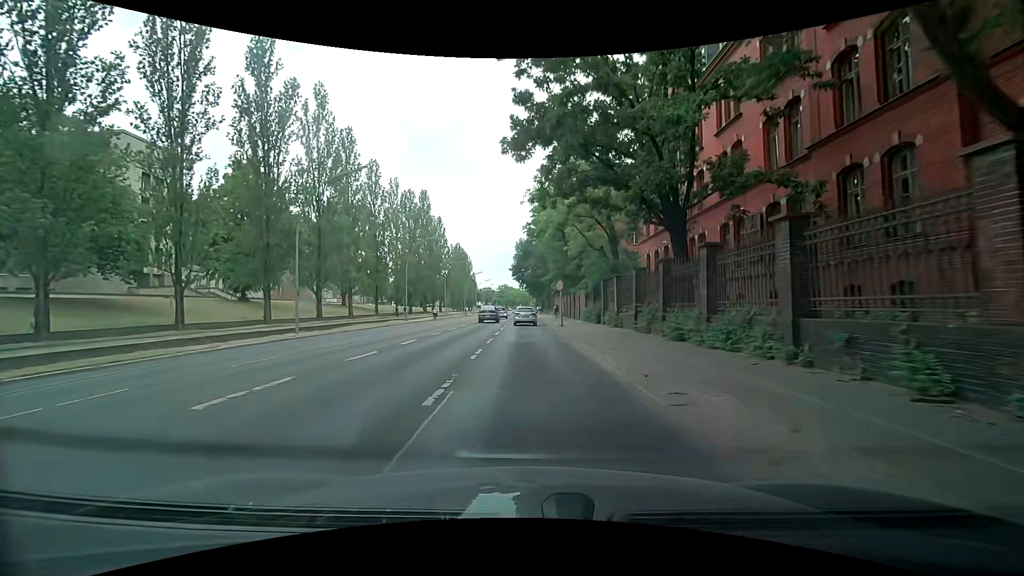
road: secondary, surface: asphalt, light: Day
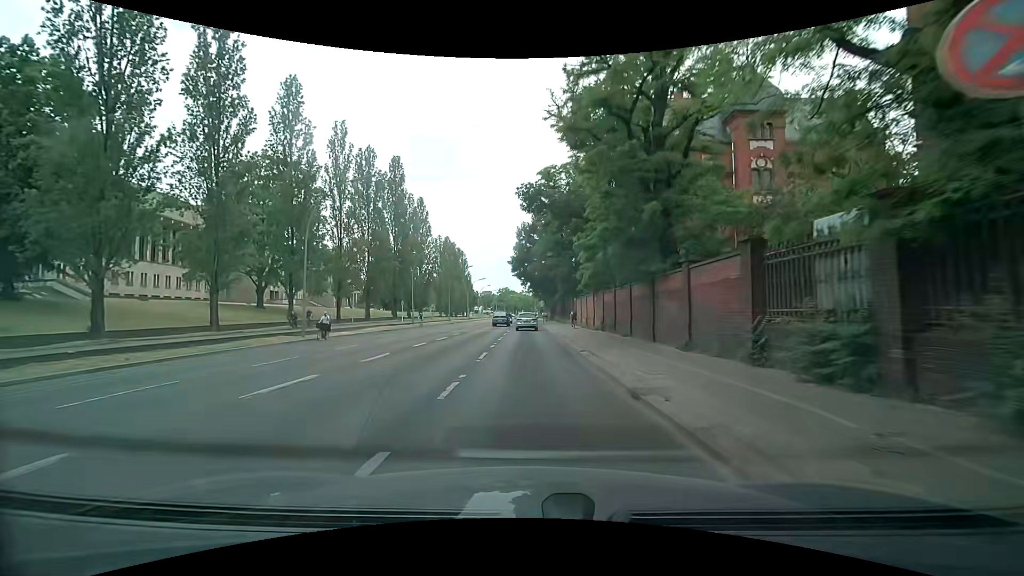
(-0.1, +29.1) m; 0°
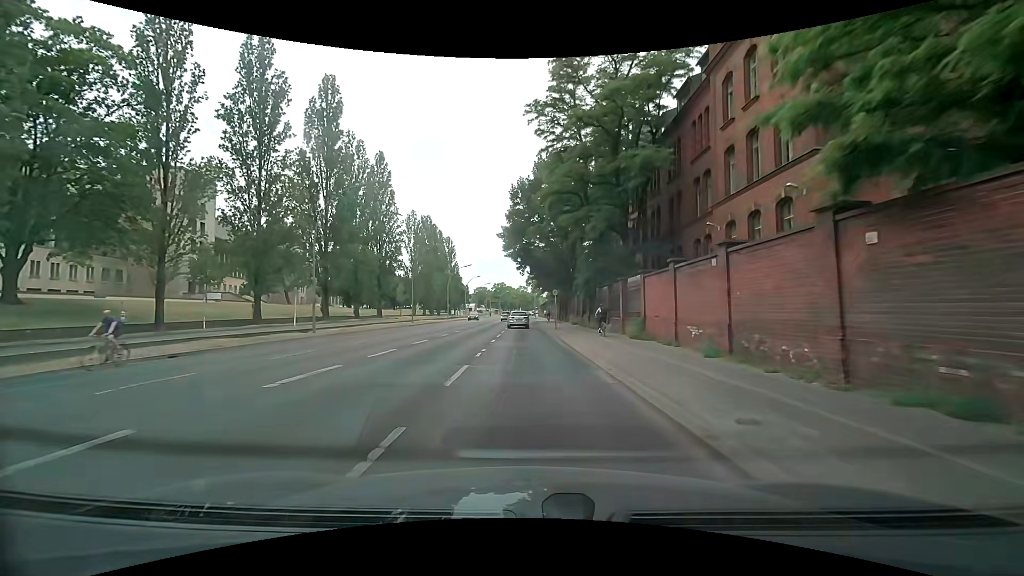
(-0.3, +29.2) m; -1°
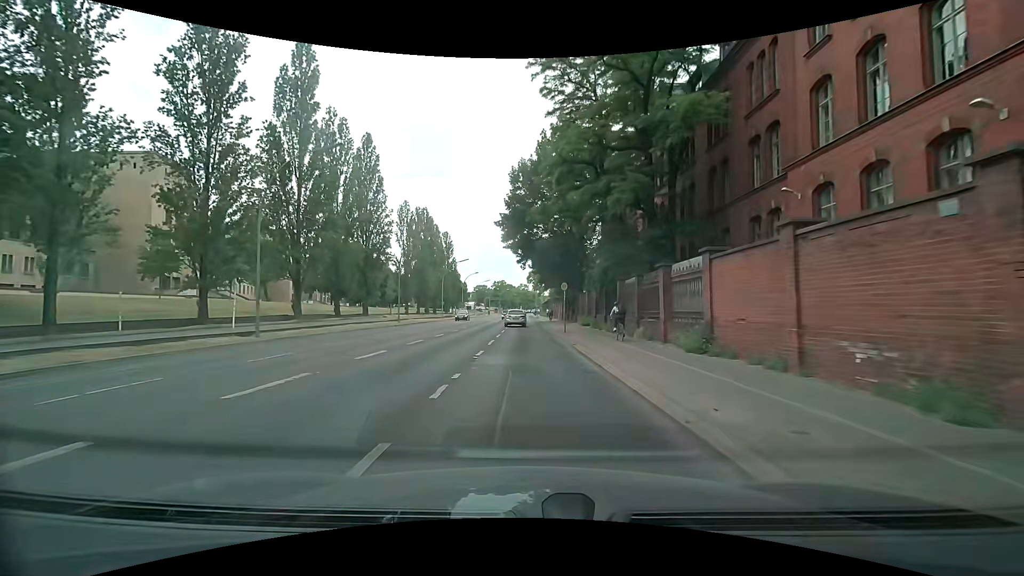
(0.0, +7.4) m; 0°
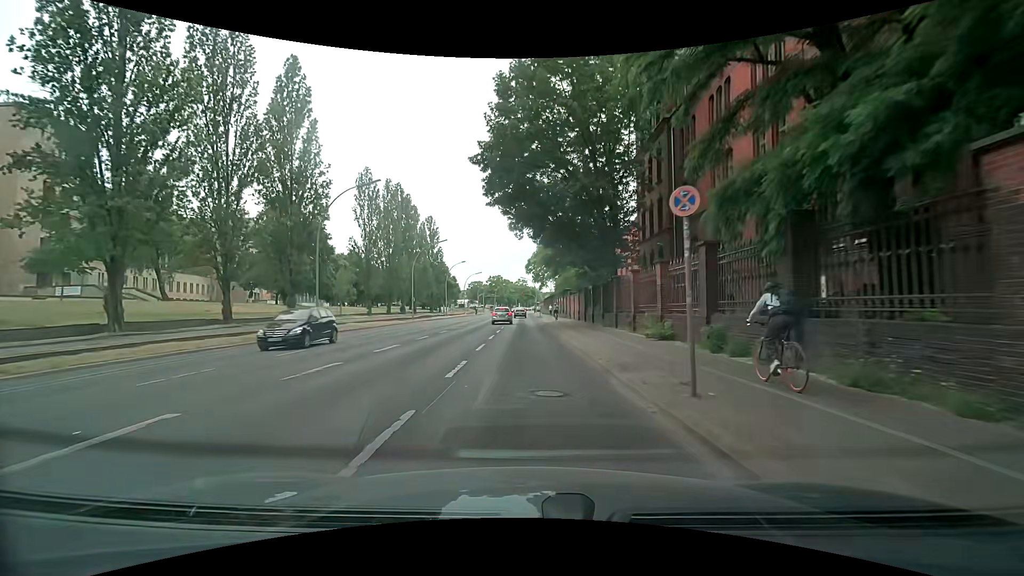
(+0.1, +22.0) m; 0°
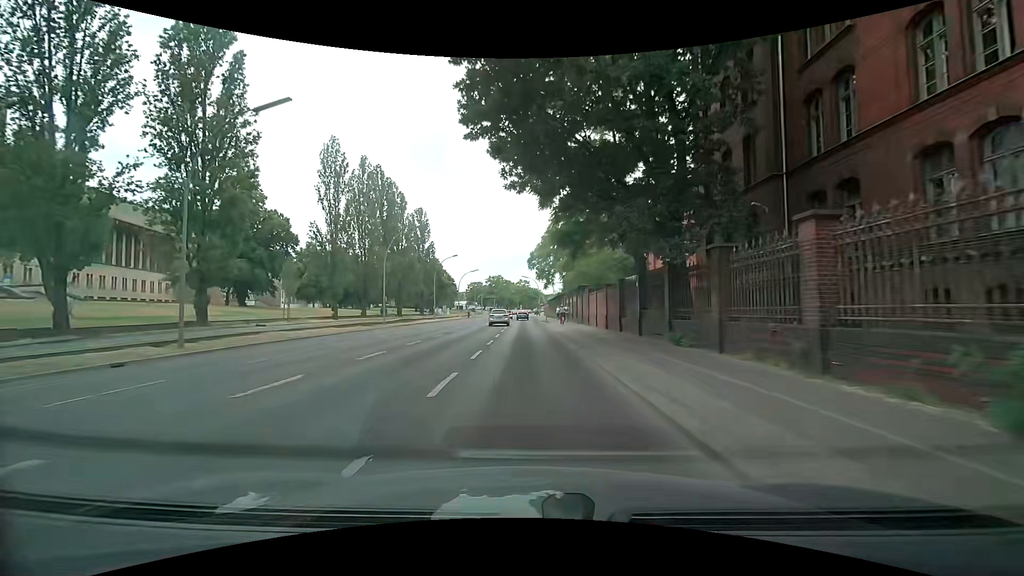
(0.0, +13.9) m; 0°
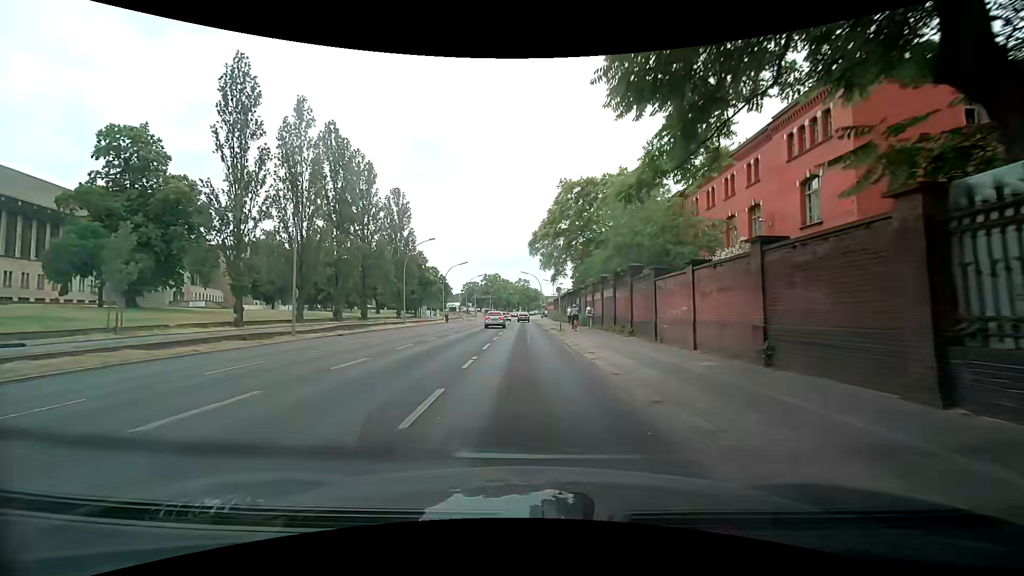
(0.0, +19.9) m; +1°
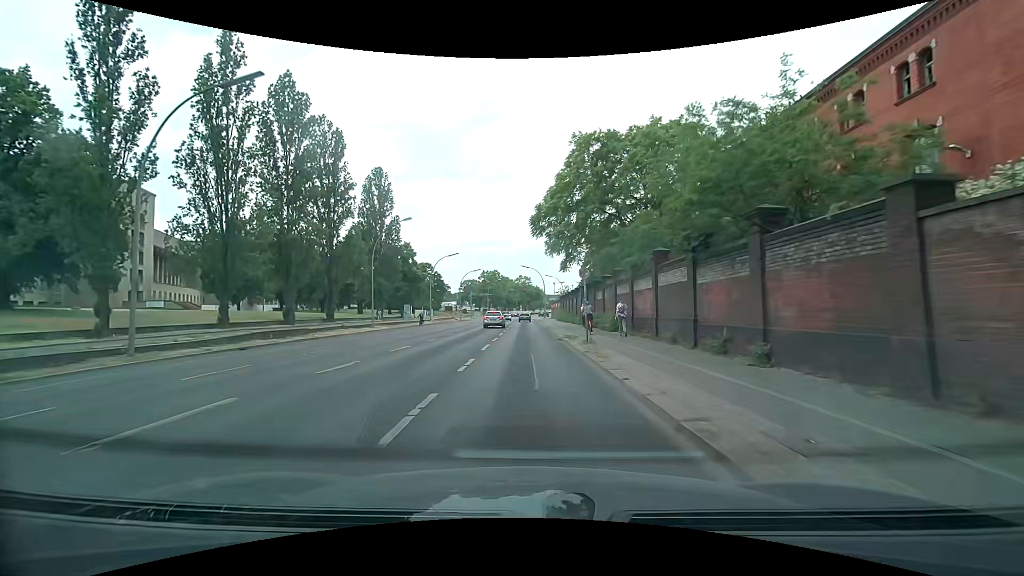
(0.0, +12.9) m; -1°
(0, +10) (0, +20) (0, +30) (0, +40) (0, +50) (0, +60) (0, +70) (0, +80) (0, +90) (0, +100) m
